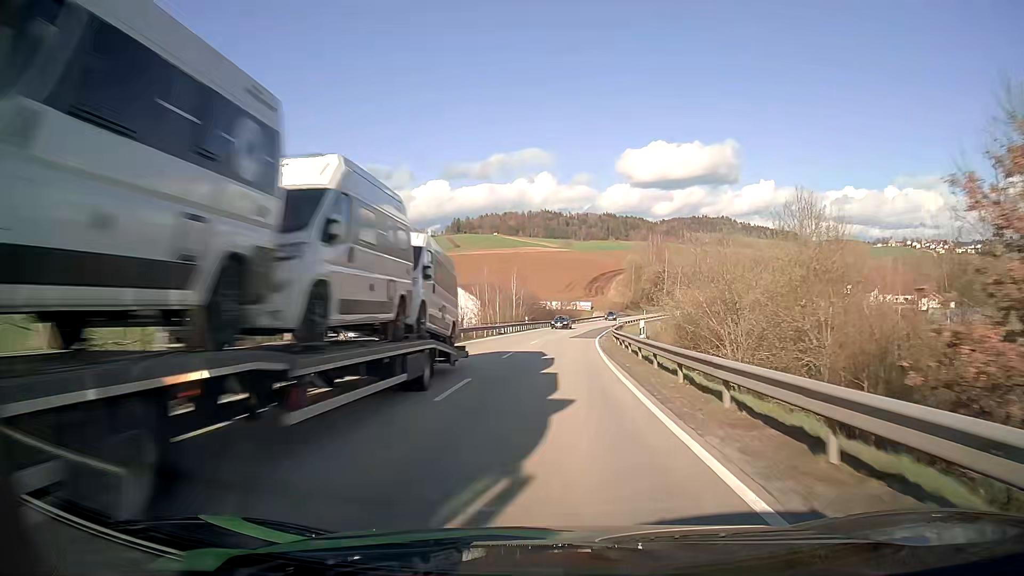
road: secondary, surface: asphalt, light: Day
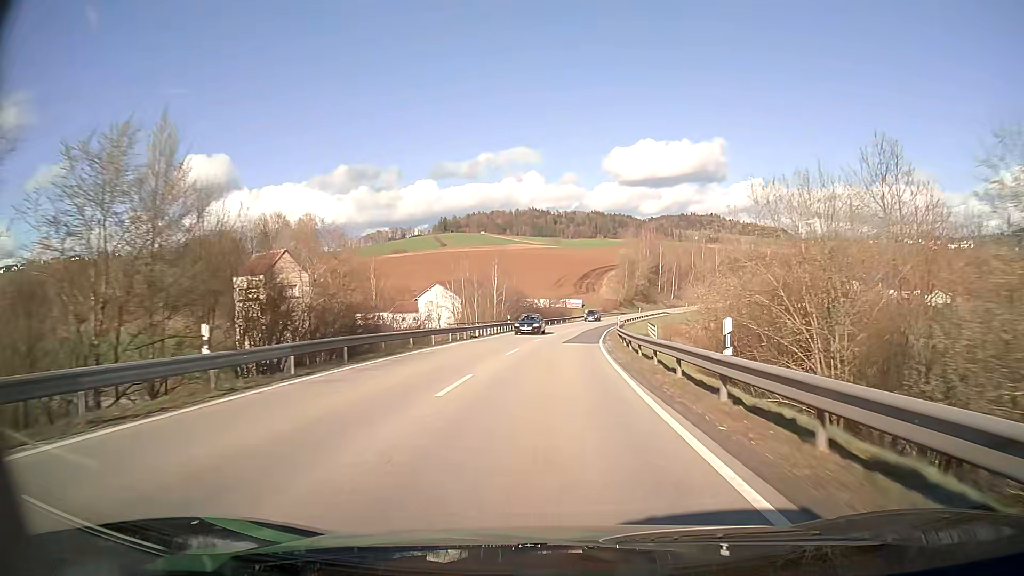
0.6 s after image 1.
(+0.1, +11.8) m; +1°
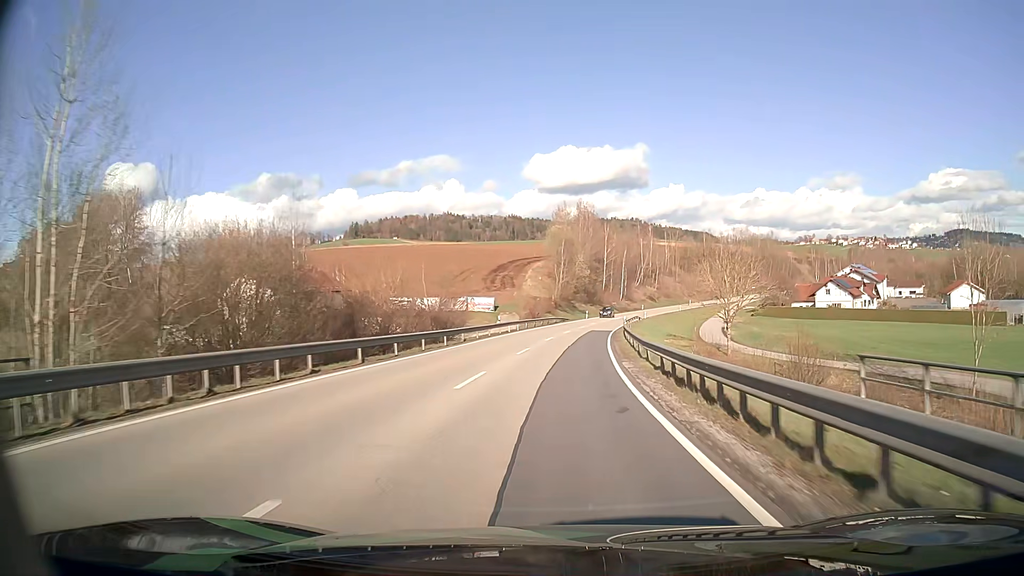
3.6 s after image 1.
(+3.3, +58.0) m; +7°
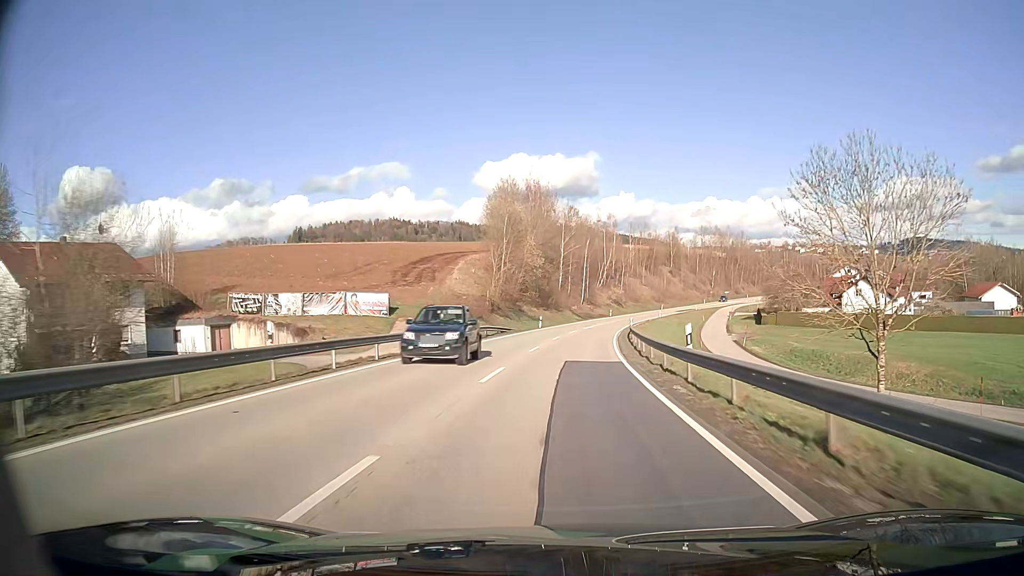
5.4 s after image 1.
(+1.2, +34.6) m; +4°
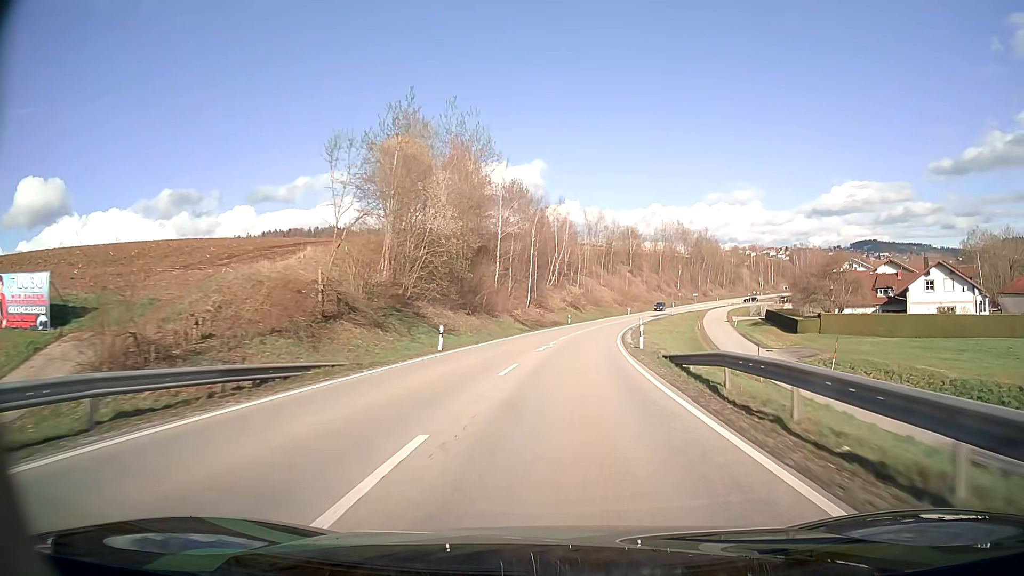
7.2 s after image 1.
(+1.4, +34.4) m; +5°
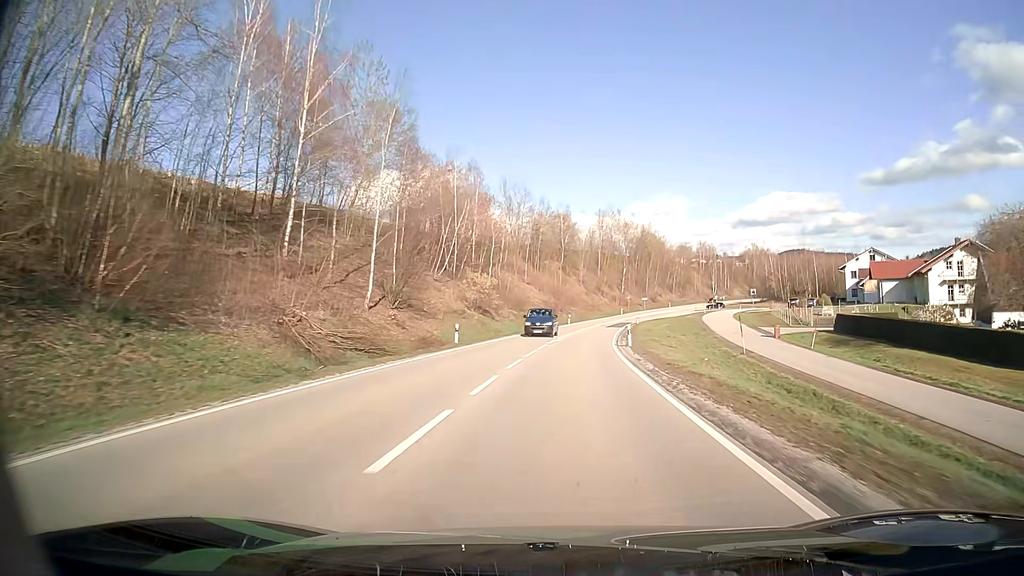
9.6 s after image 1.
(+3.0, +46.2) m; +7°
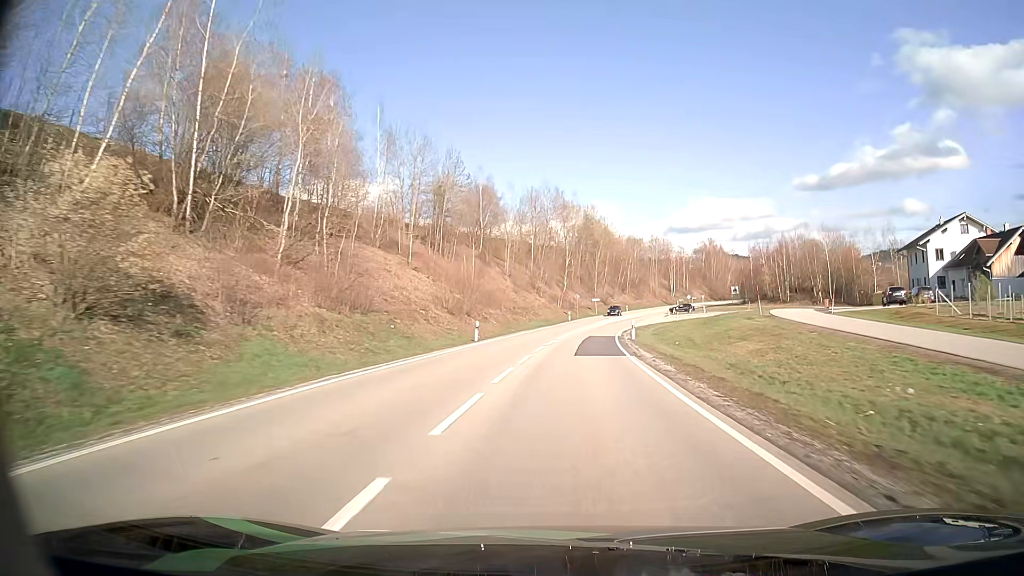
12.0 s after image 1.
(+2.5, +46.7) m; +6°
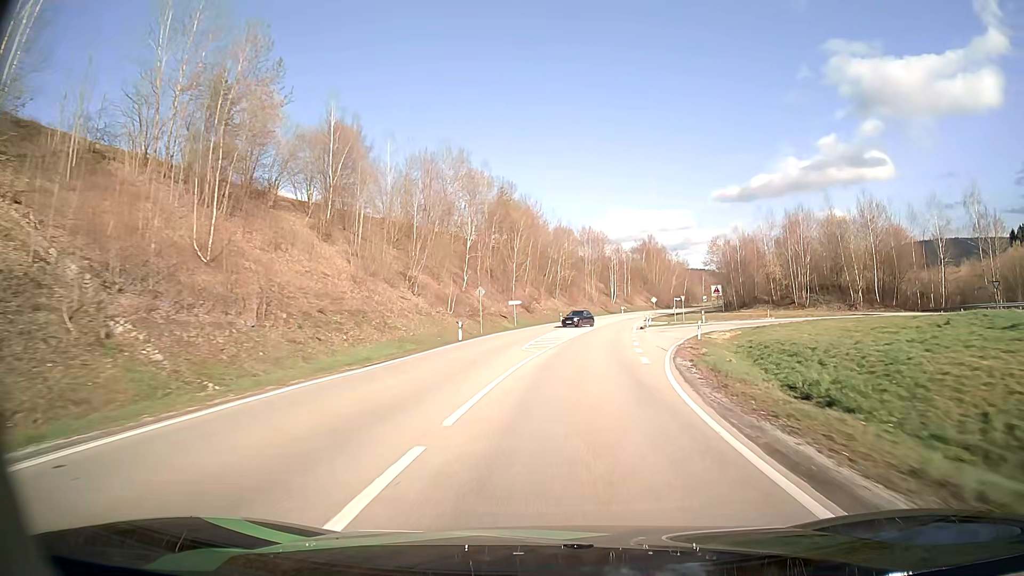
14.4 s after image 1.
(+2.8, +46.7) m; +7°
(0, +10) (+1, +20) (+1, +30) (+3, +40) (+4, +50) (+5, +60) (+7, +70) (+9, +79) (+11, +89) (+13, +99) m
